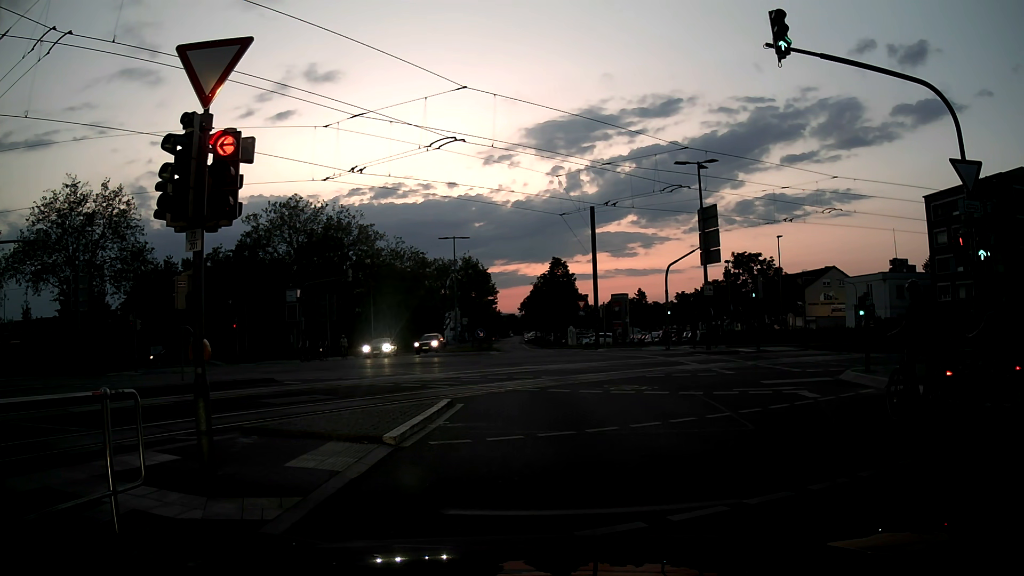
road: secondary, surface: asphalt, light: Dusk
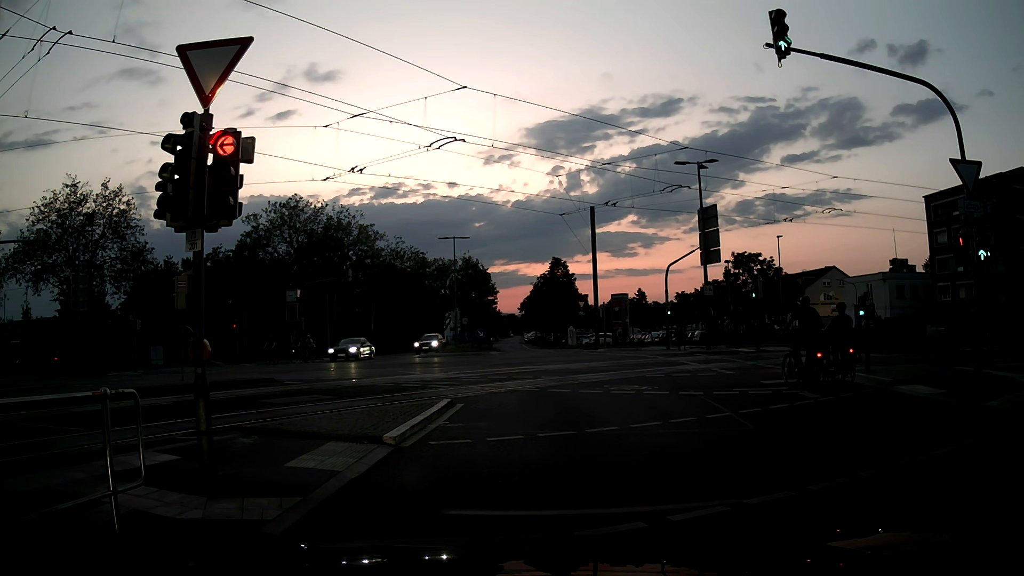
(0.0, 0.0) m; 0°
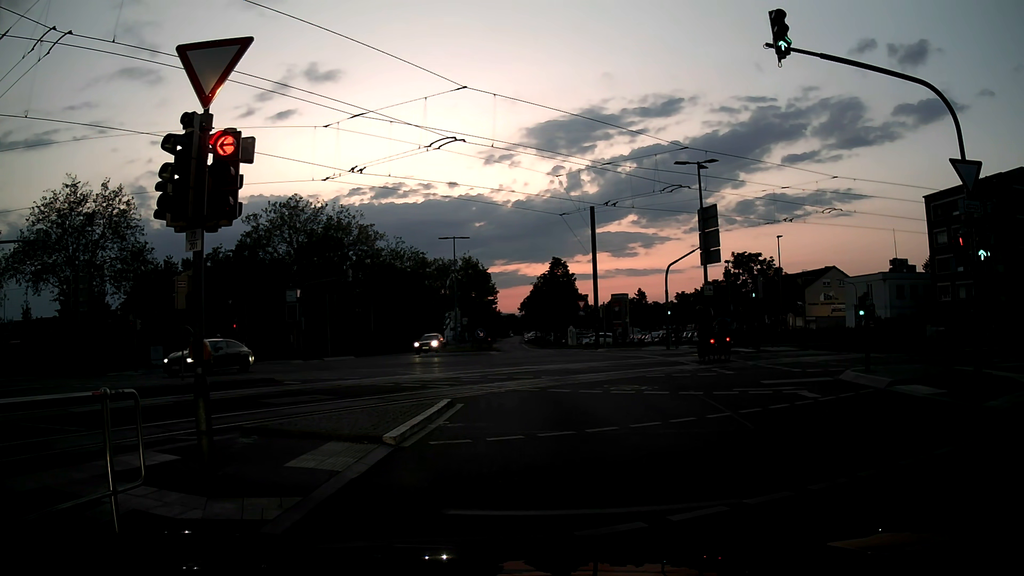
(0.0, 0.0) m; 0°
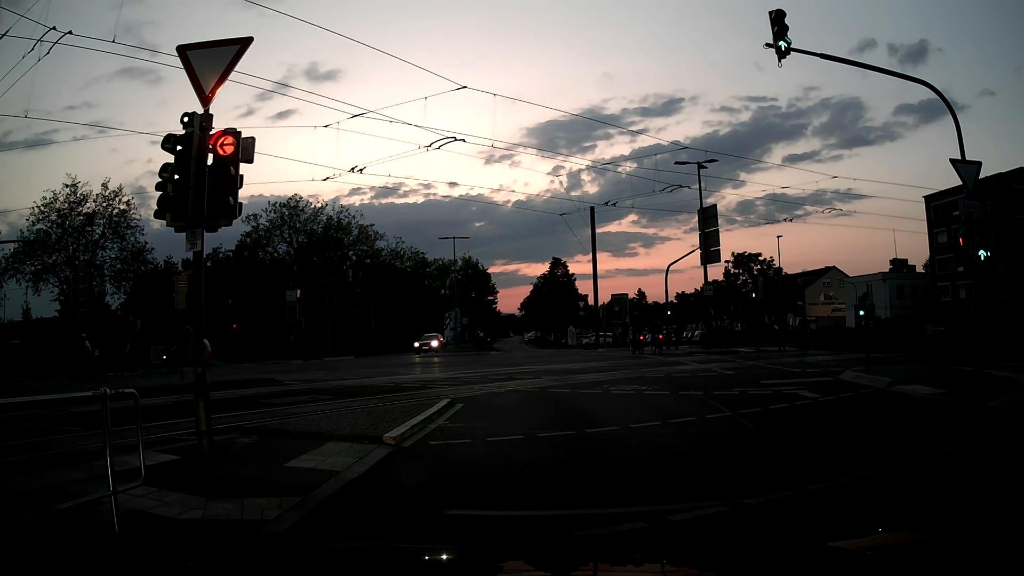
(0.0, 0.0) m; 0°
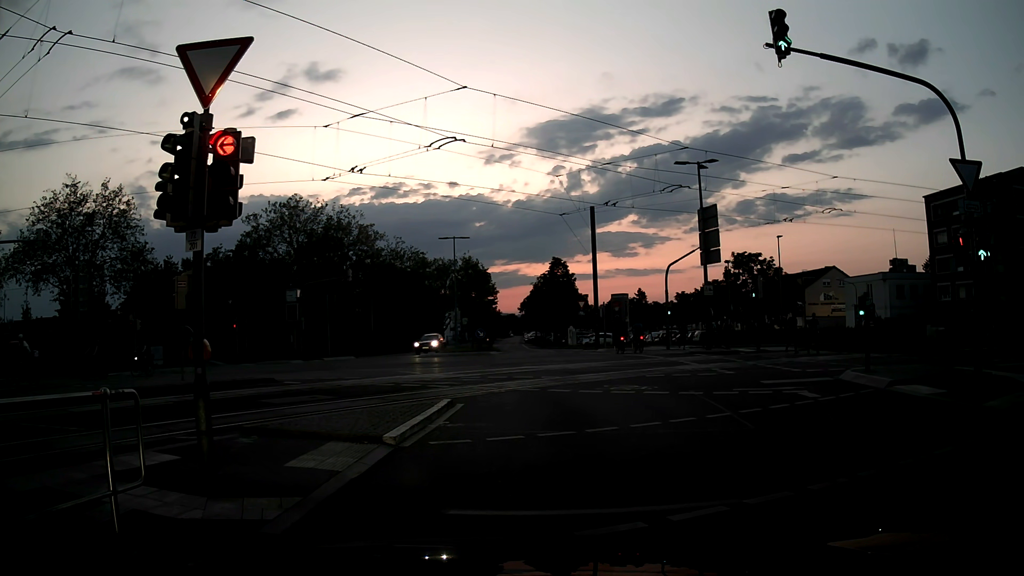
(0.0, 0.0) m; 0°
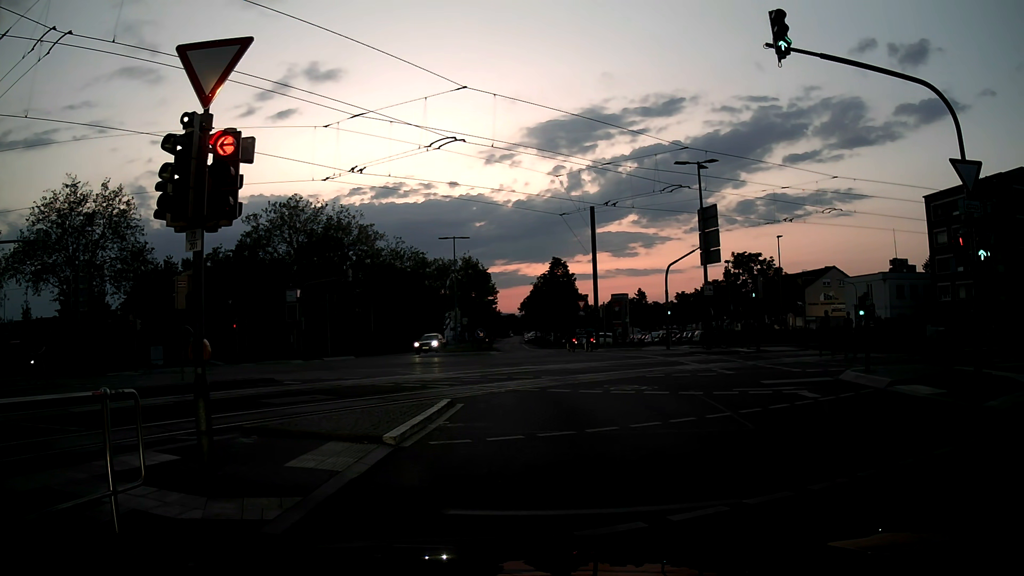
(0.0, 0.0) m; 0°
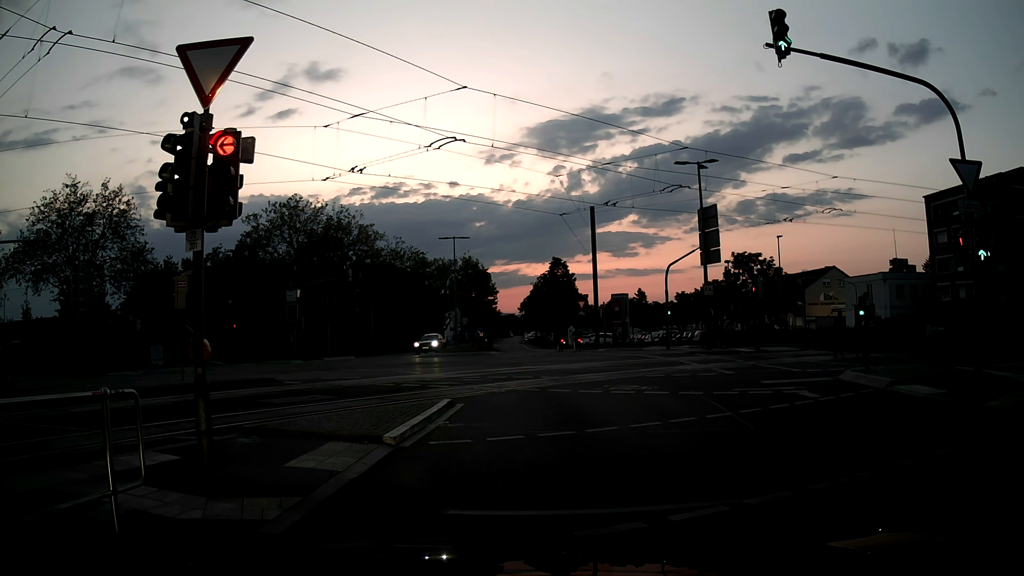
(0.0, 0.0) m; 0°
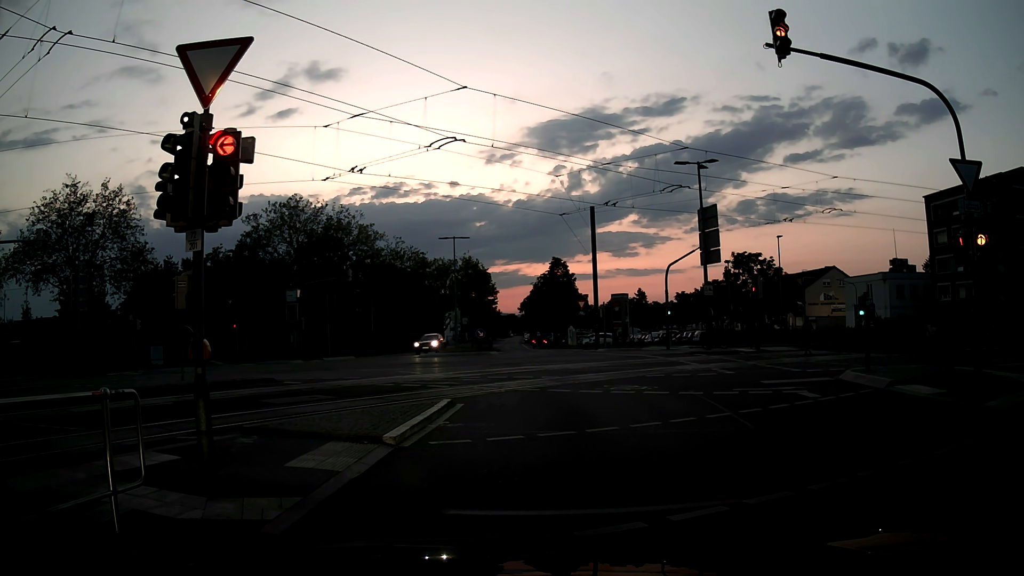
(0.0, 0.0) m; 0°
(0, +10) (-1, +20) (-5, +29) (-13, +35) (-22, +39) (-31, +41) (-41, +42) (-51, +42) (-61, +42) (-71, +42) m
